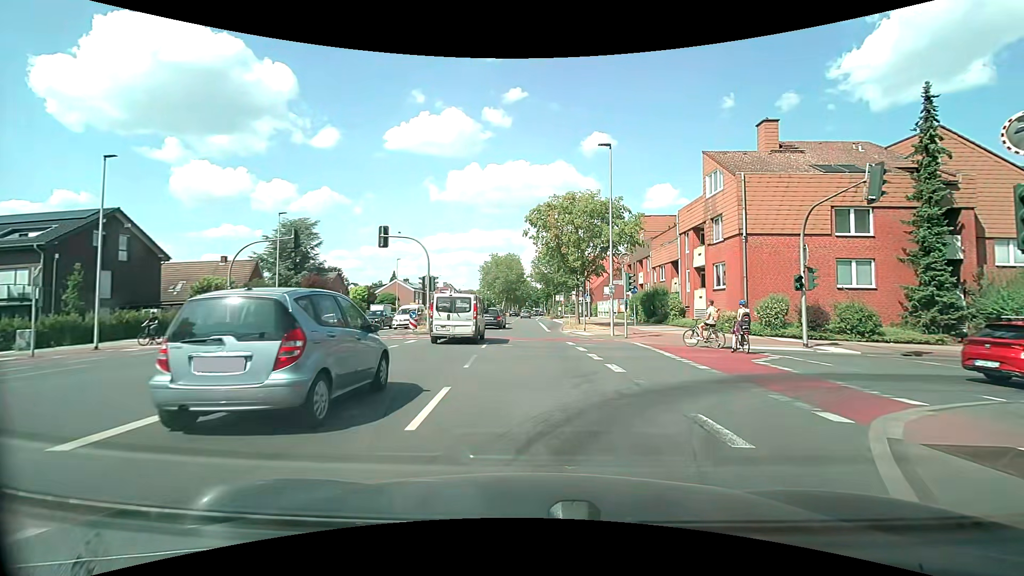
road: secondary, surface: asphalt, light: Day
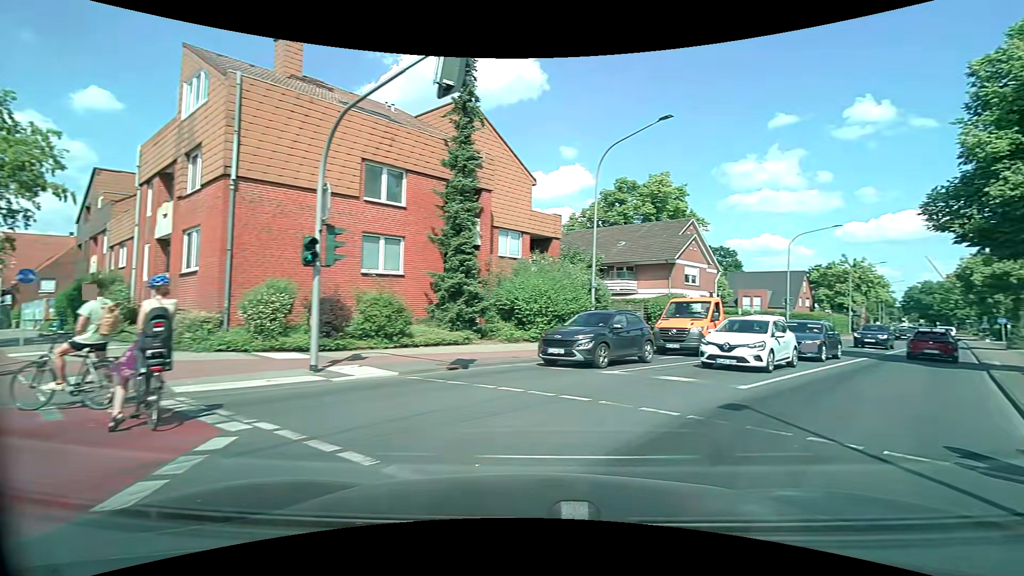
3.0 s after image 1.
(+4.0, +11.2) m; +50°
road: tertiary
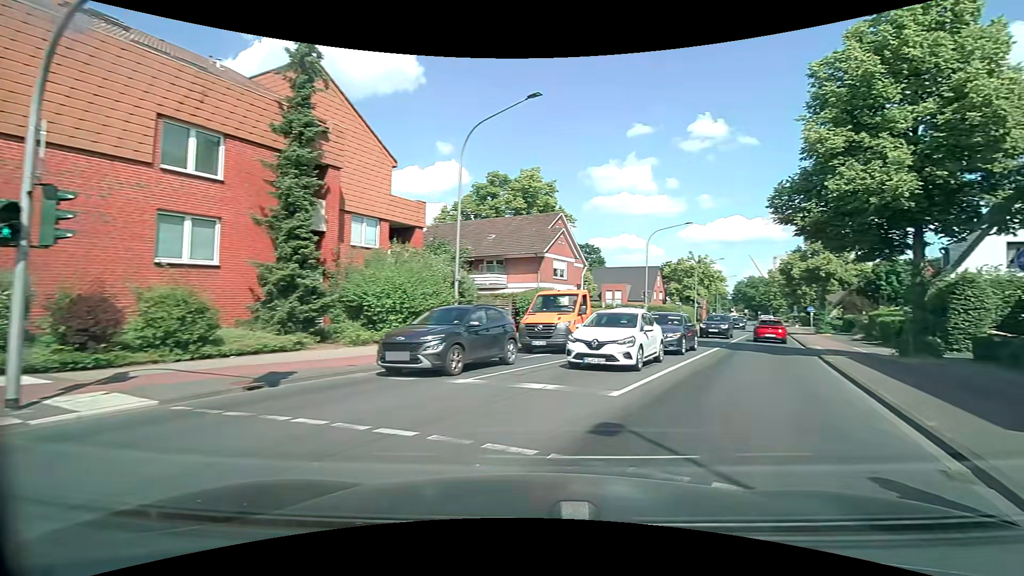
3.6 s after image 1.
(+0.3, +2.5) m; +14°
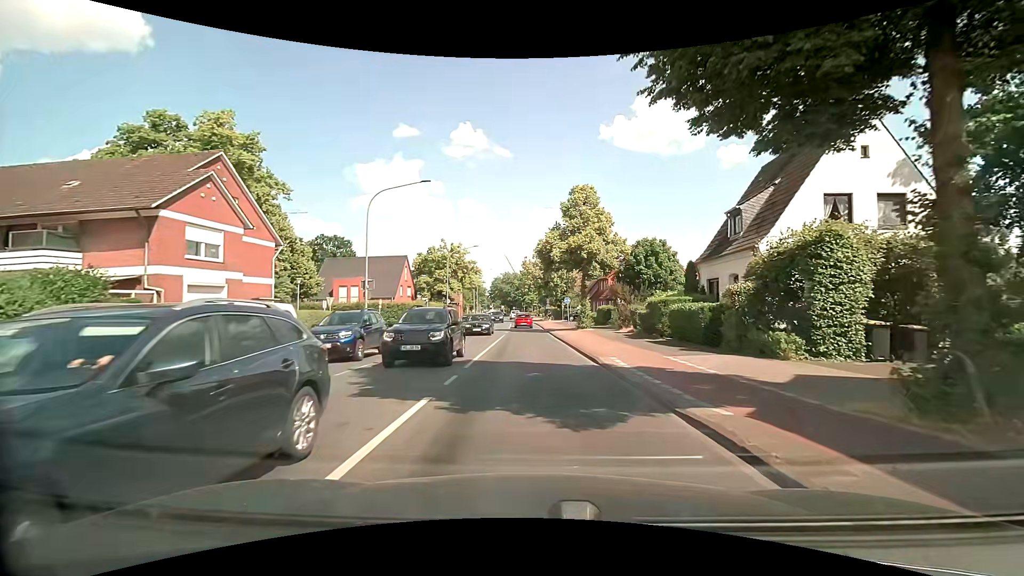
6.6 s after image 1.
(+5.6, +15.1) m; +27°
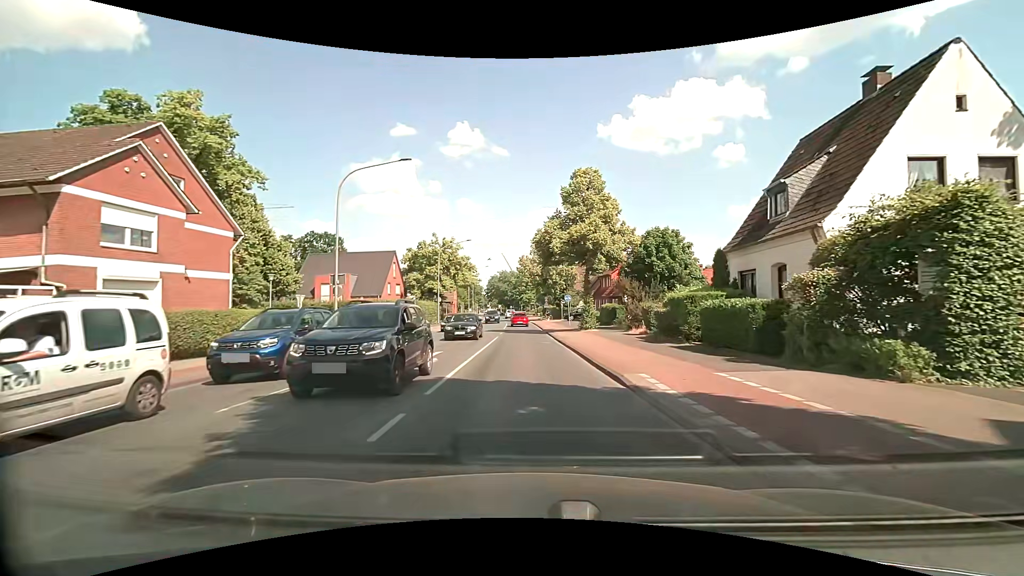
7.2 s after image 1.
(0.0, +4.4) m; -1°
(0, +10) (0, +20) (0, +30) (0, +40) (0, +50) (0, +60) (0, +70) (0, +80) (-1, +90) (-1, +100) m
